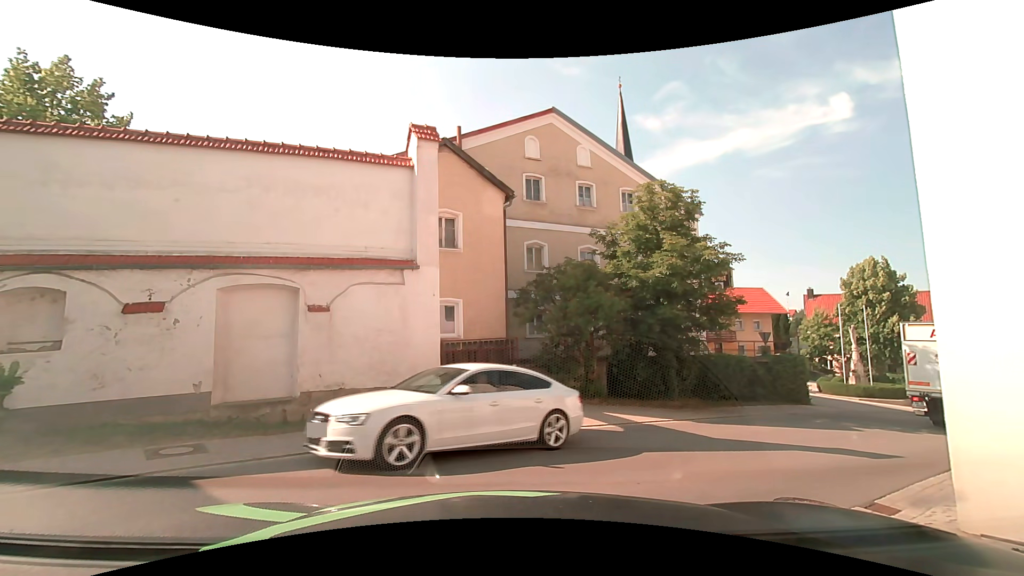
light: Day
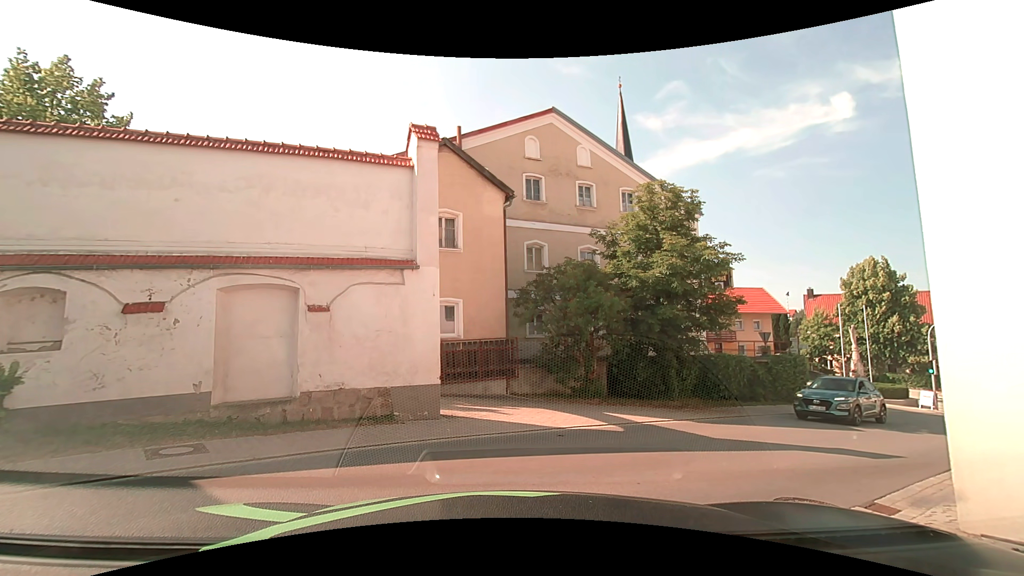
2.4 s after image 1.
(0.0, 0.0) m; 0°
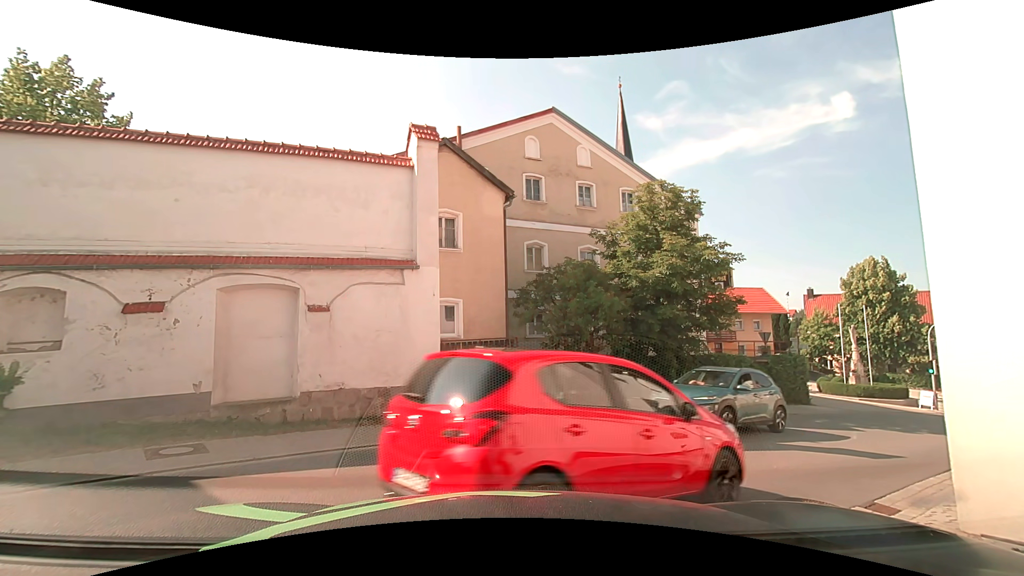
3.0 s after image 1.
(0.0, 0.0) m; 0°
